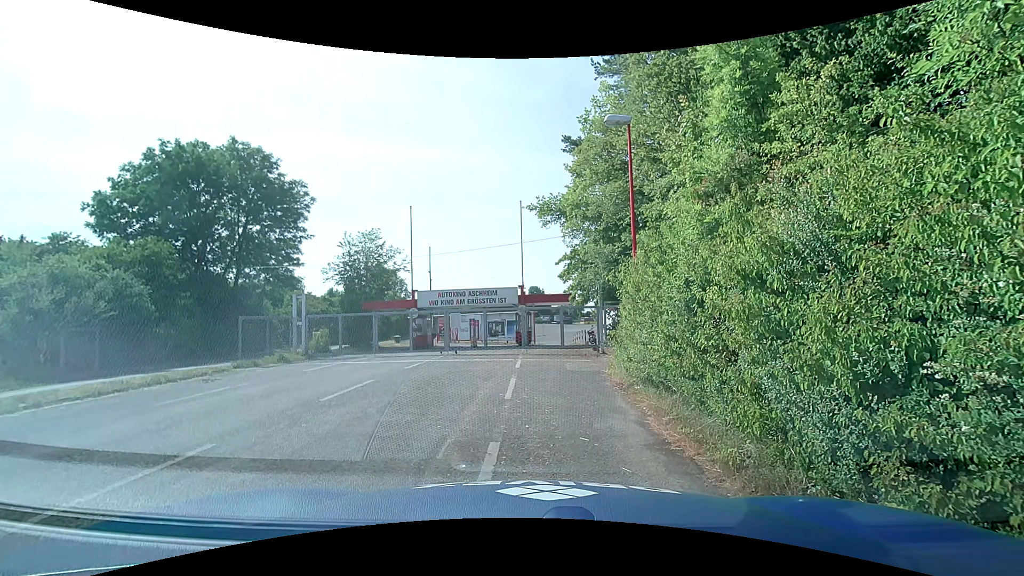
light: Day
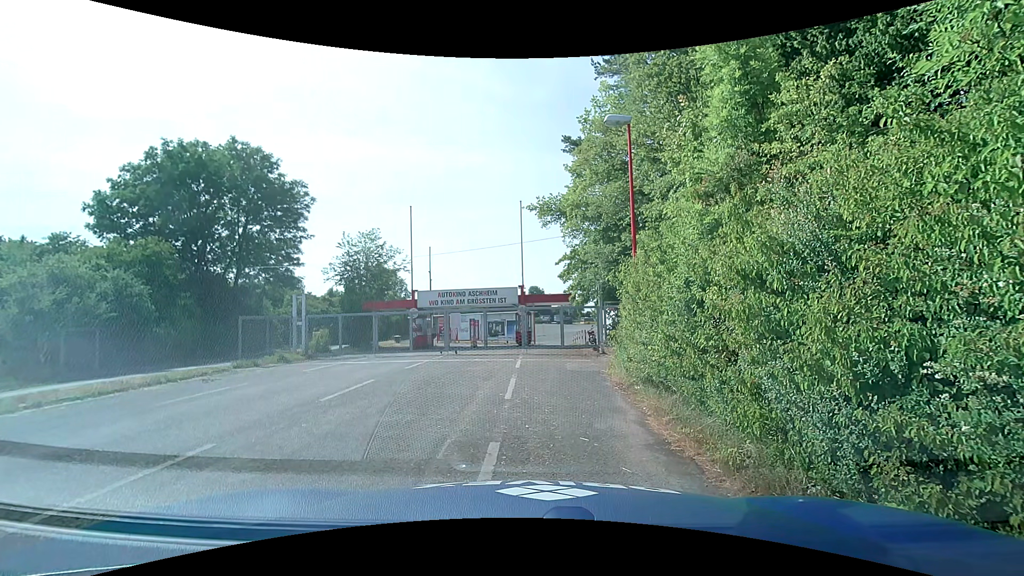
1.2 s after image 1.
(0.0, 0.0) m; 0°
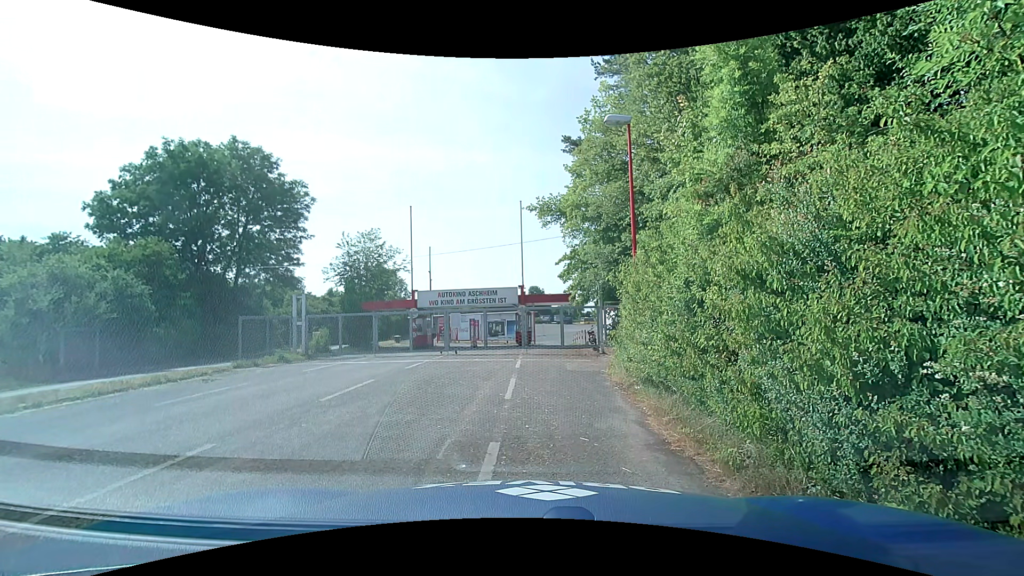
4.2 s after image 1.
(0.0, 0.0) m; 0°
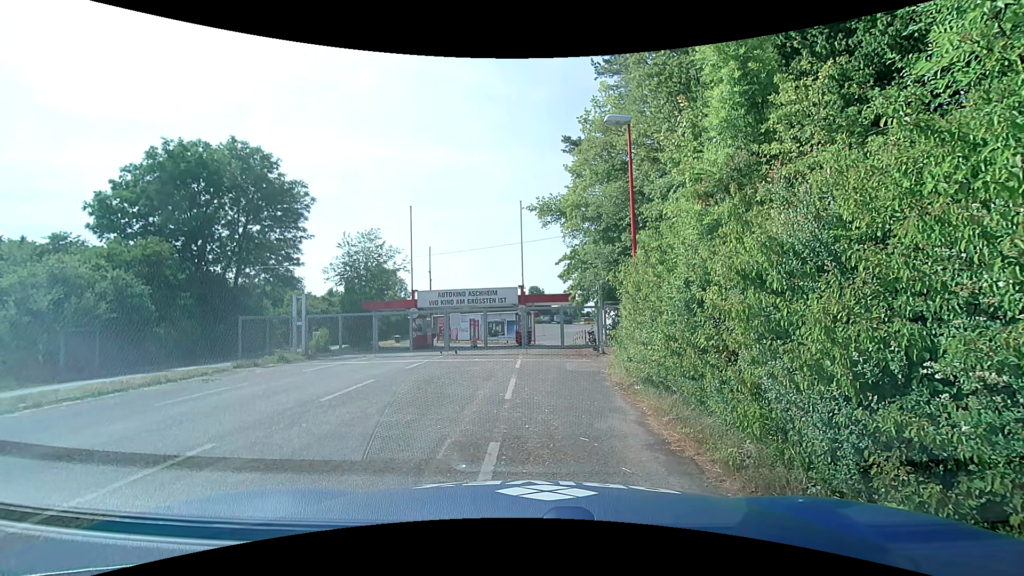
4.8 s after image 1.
(0.0, 0.0) m; 0°
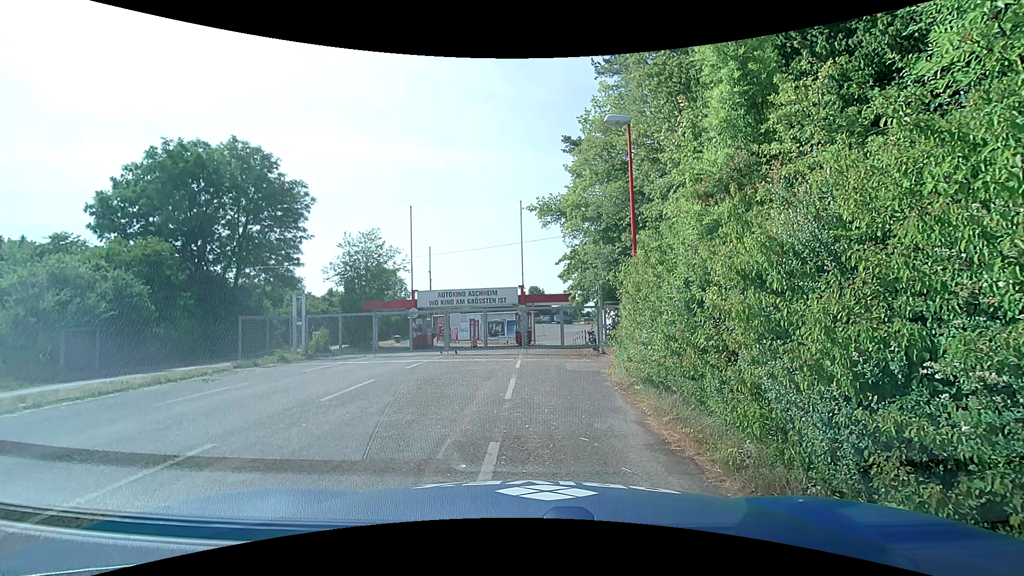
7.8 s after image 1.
(0.0, 0.0) m; 0°
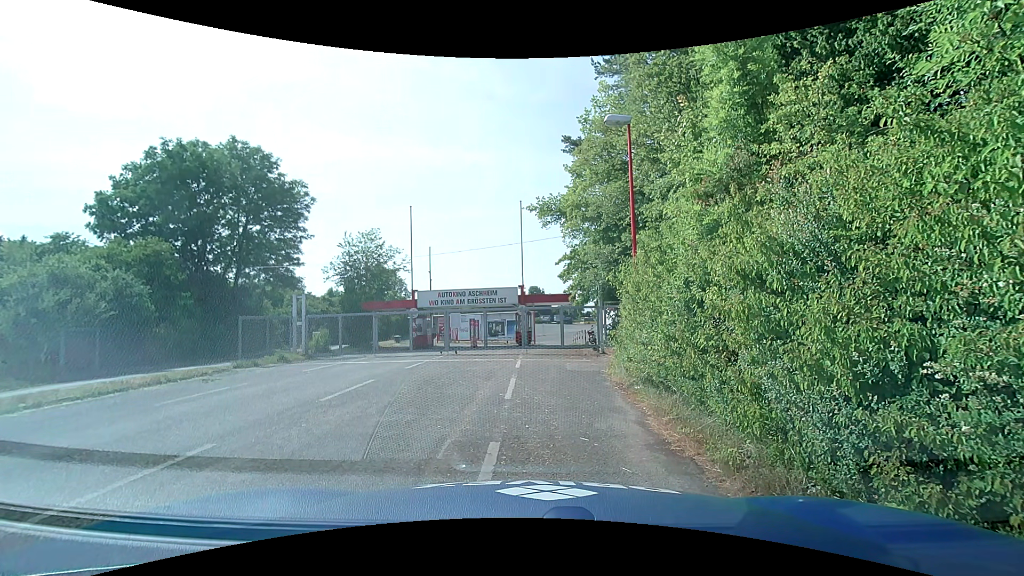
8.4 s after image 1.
(0.0, 0.0) m; 0°
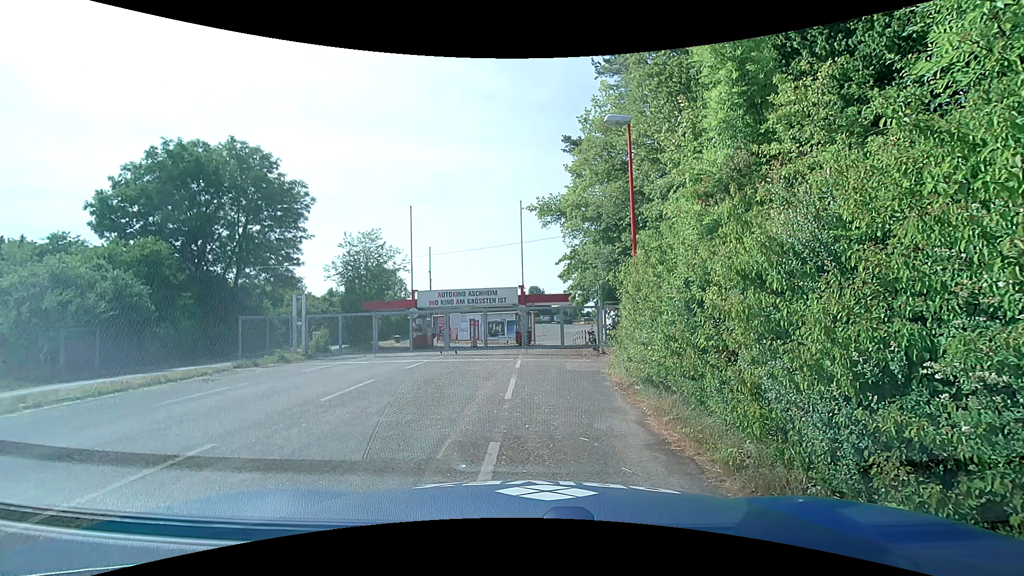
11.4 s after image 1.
(0.0, 0.0) m; 0°
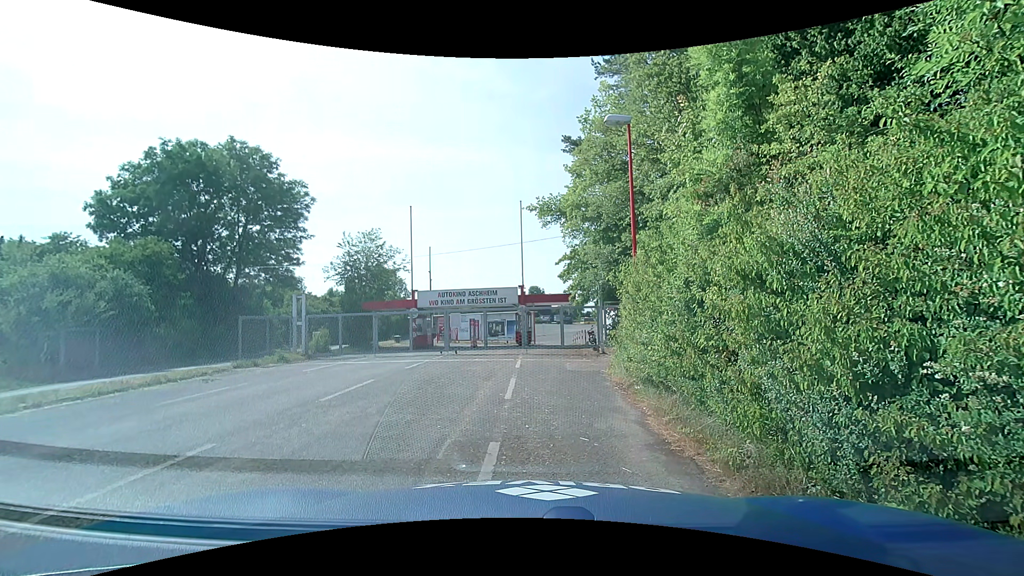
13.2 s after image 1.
(0.0, 0.0) m; 0°
